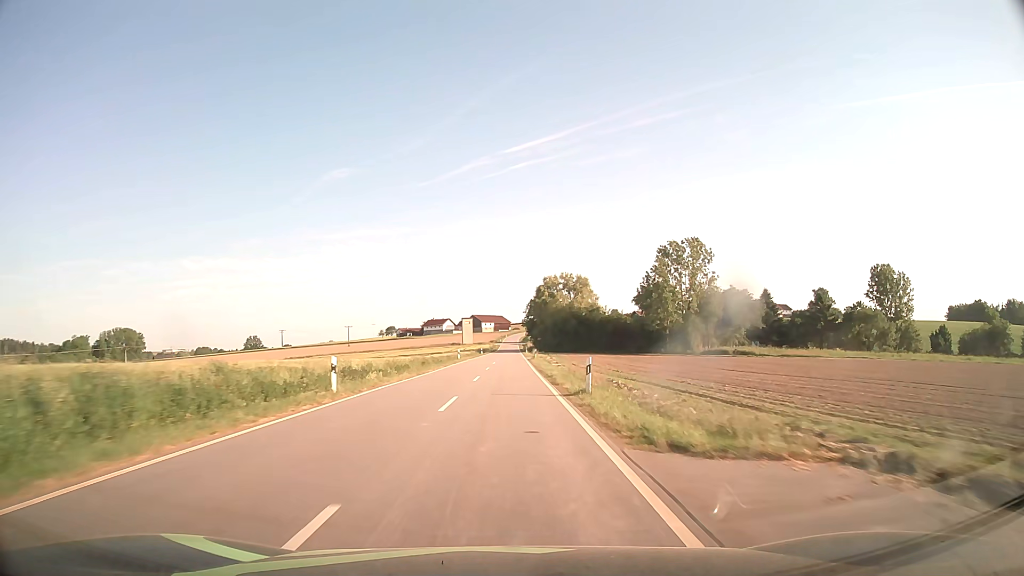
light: Day
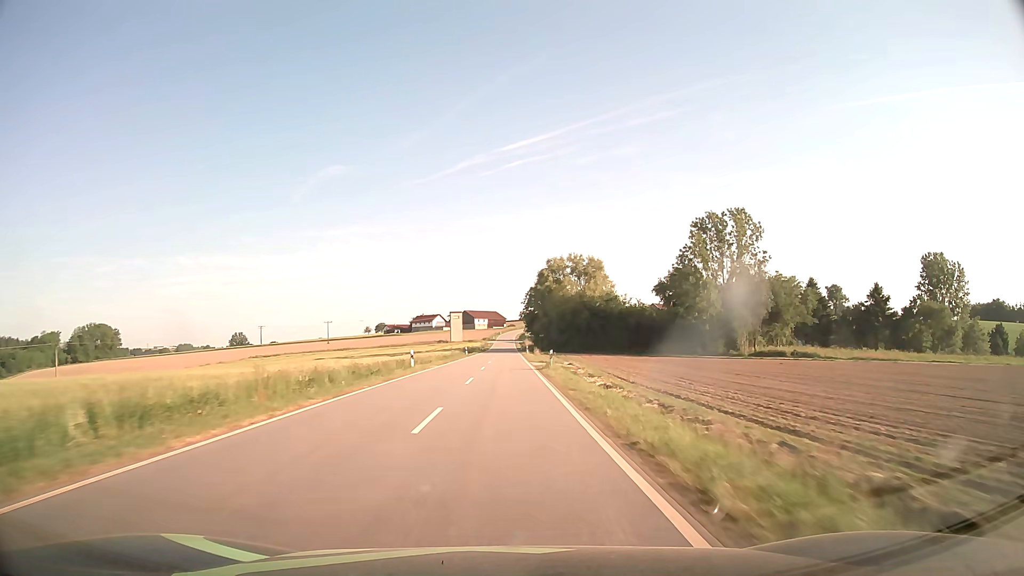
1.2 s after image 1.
(+0.1, +28.1) m; 0°
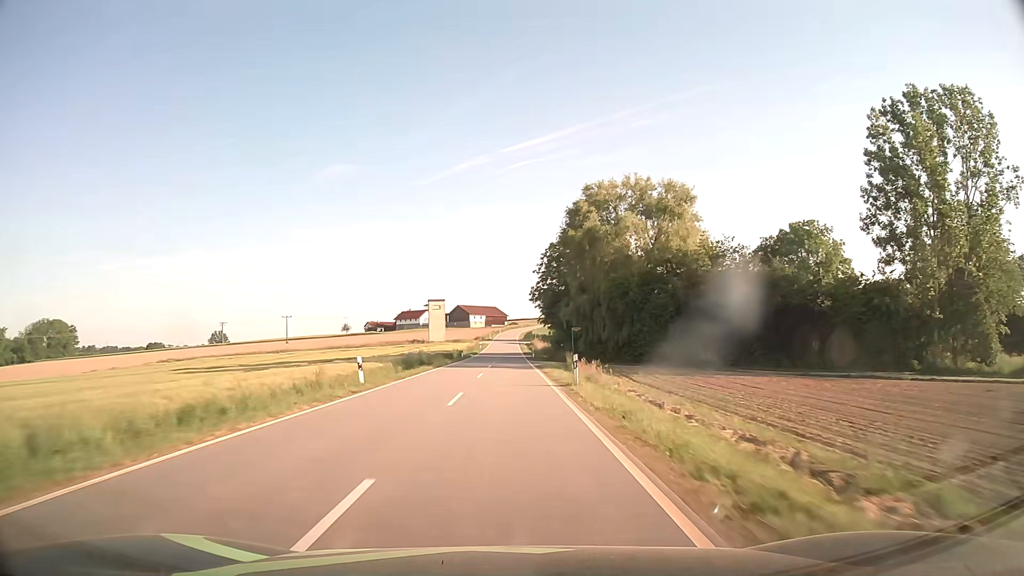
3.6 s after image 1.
(+0.3, +56.2) m; 0°
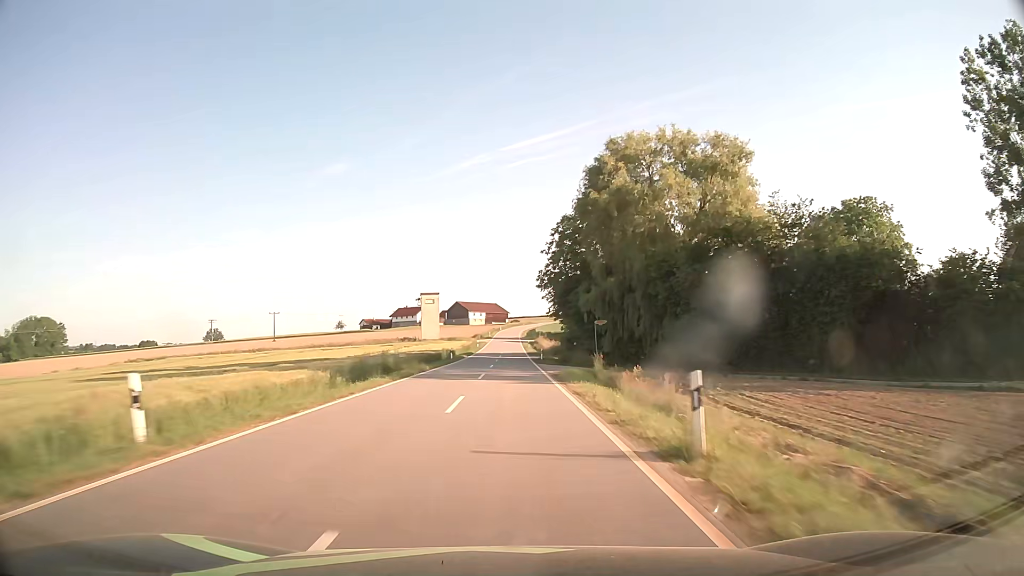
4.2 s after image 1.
(0.0, +14.1) m; 0°
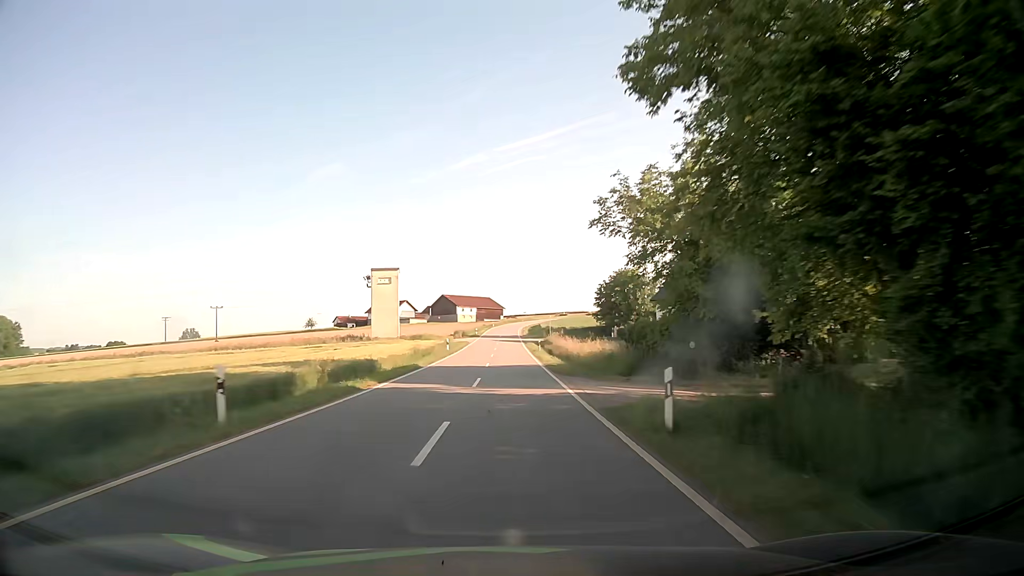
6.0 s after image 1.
(+0.1, +42.2) m; 0°
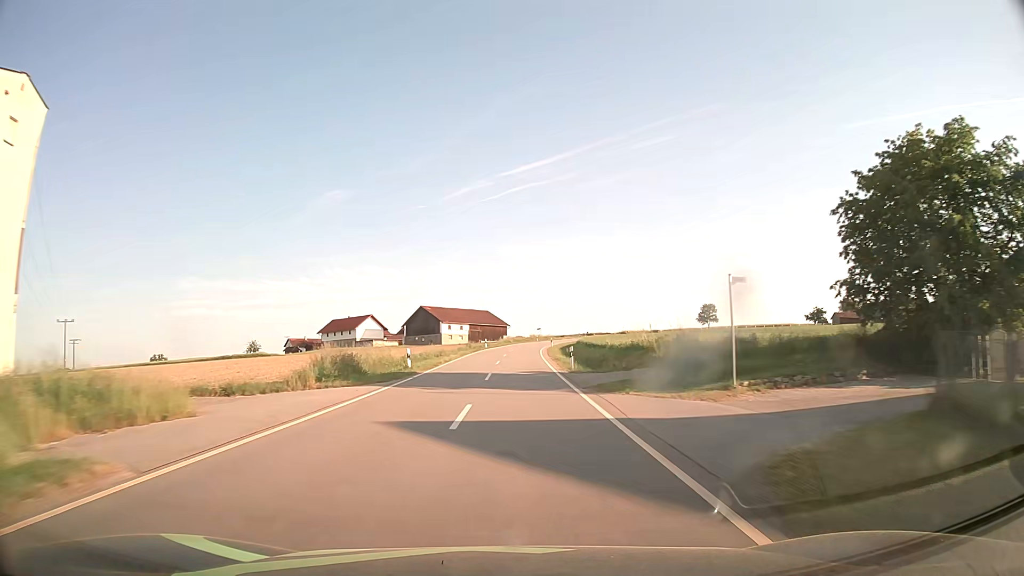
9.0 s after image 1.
(+0.2, +70.0) m; 0°
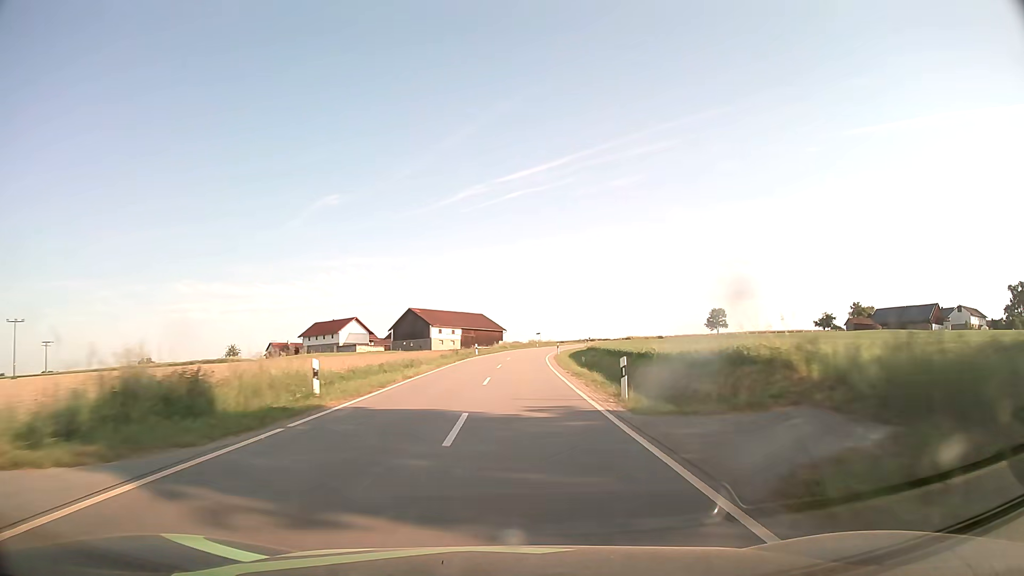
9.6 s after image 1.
(0.0, +13.9) m; 0°
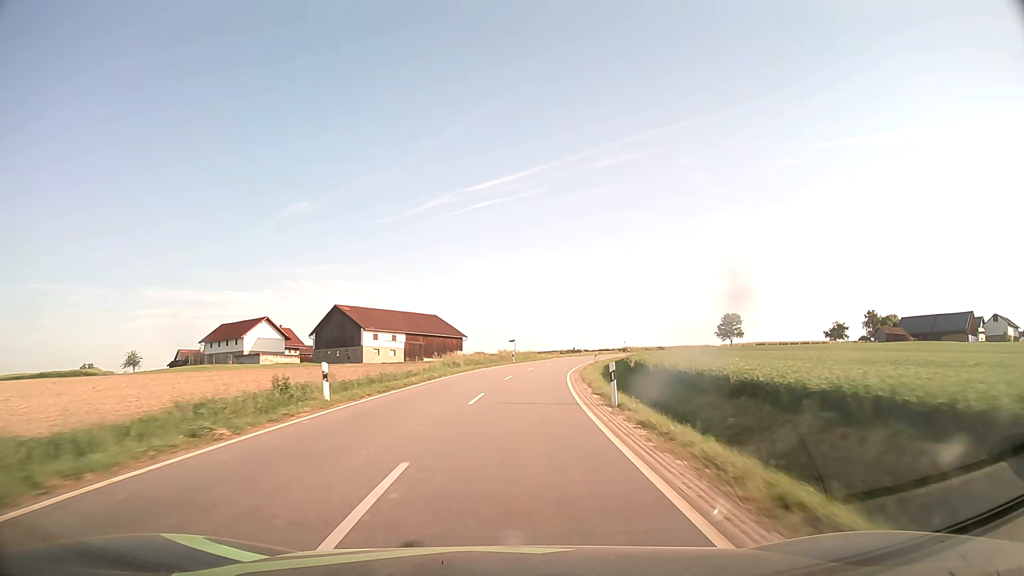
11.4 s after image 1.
(+1.0, +41.5) m; +3°
(0, +10) (0, +20) (+1, +30) (+2, +40) (+3, +50) (+5, +60) (+7, +69) (+10, +79) (+12, +89) (+15, +98) m
